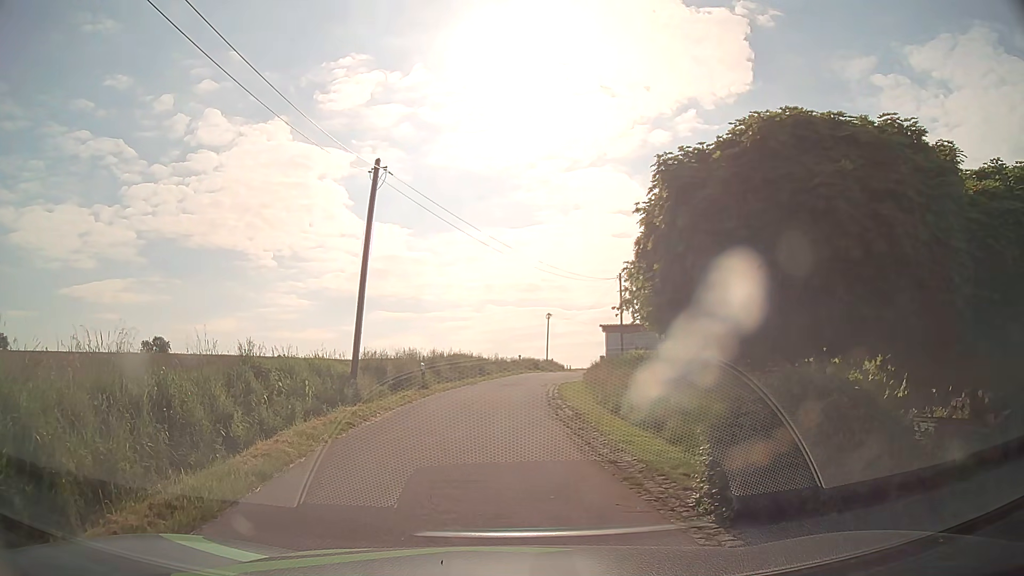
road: unclassified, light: Day
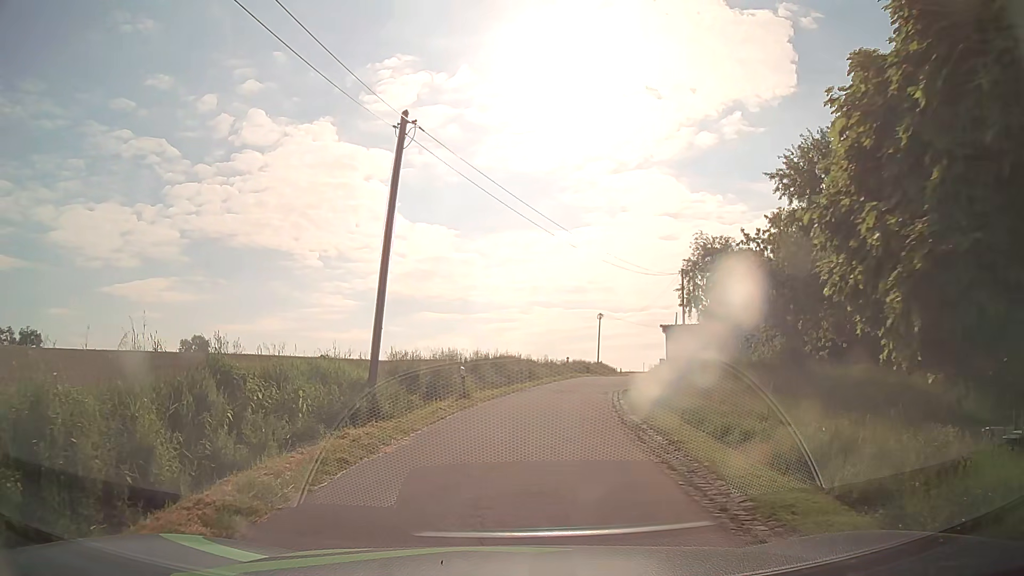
(-0.2, +4.4) m; -4°
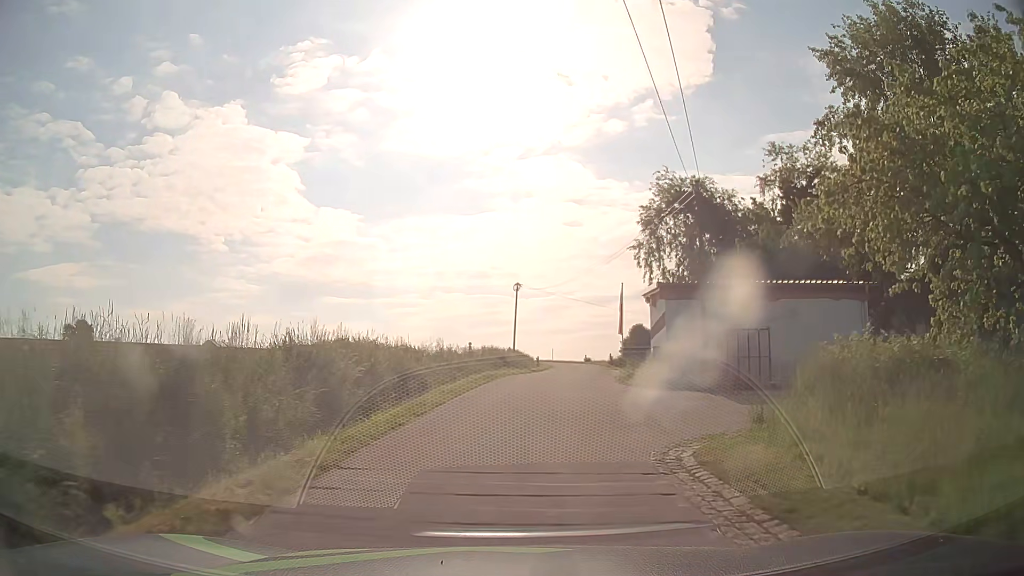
(+1.1, +20.9) m; +8°
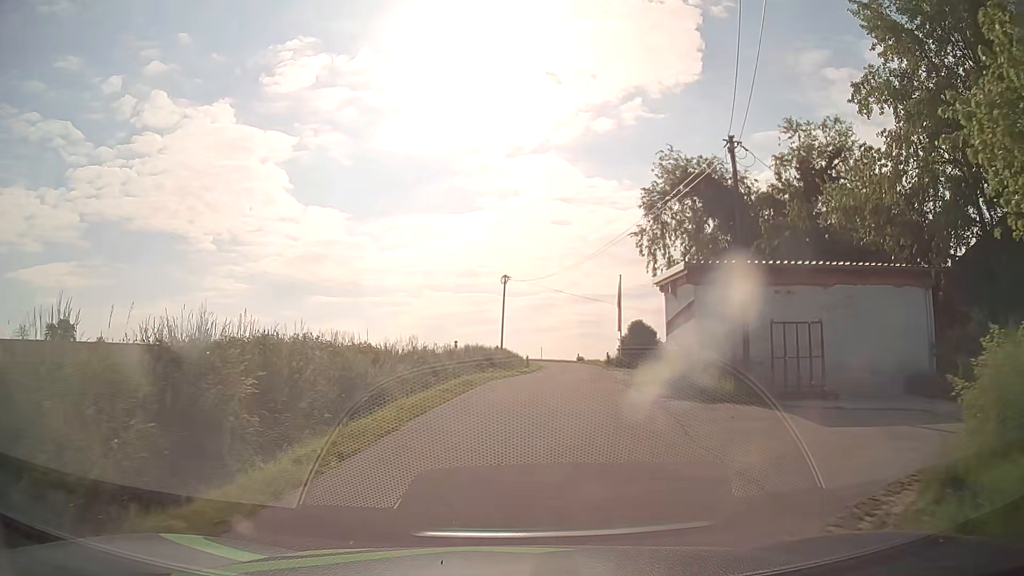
(0.0, +5.0) m; +1°
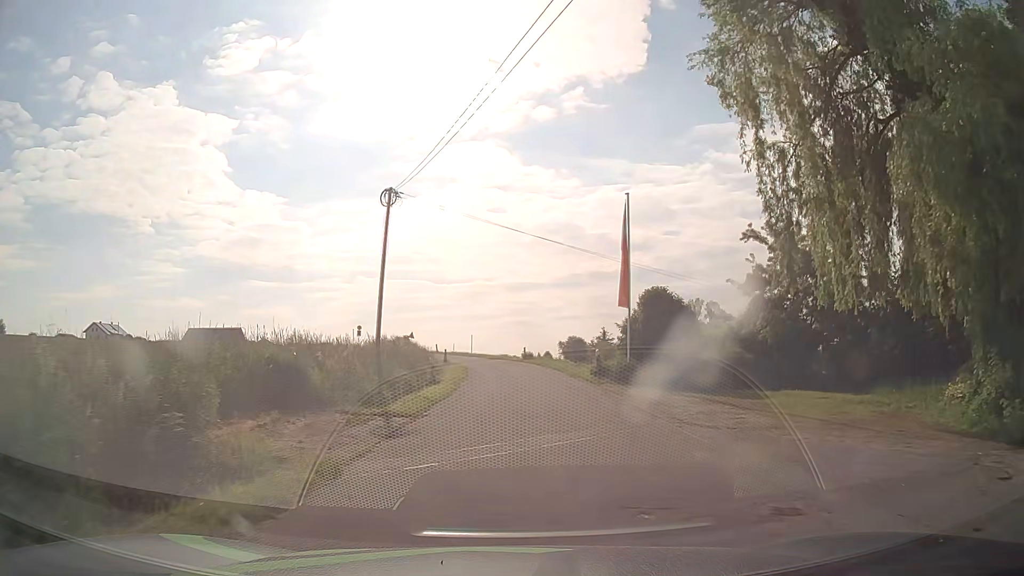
(+1.5, +26.6) m; +5°
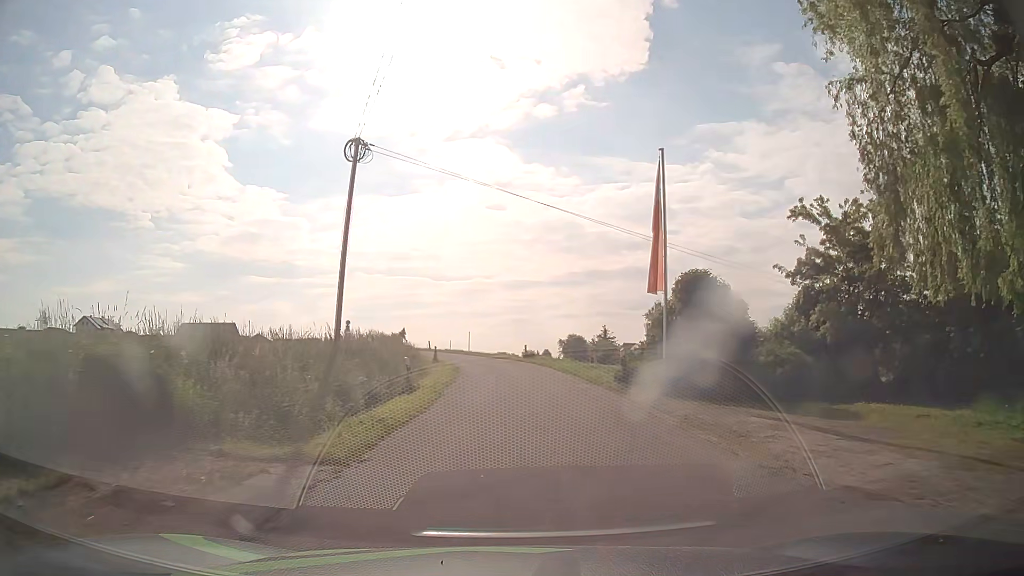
(0.0, +5.8) m; +1°
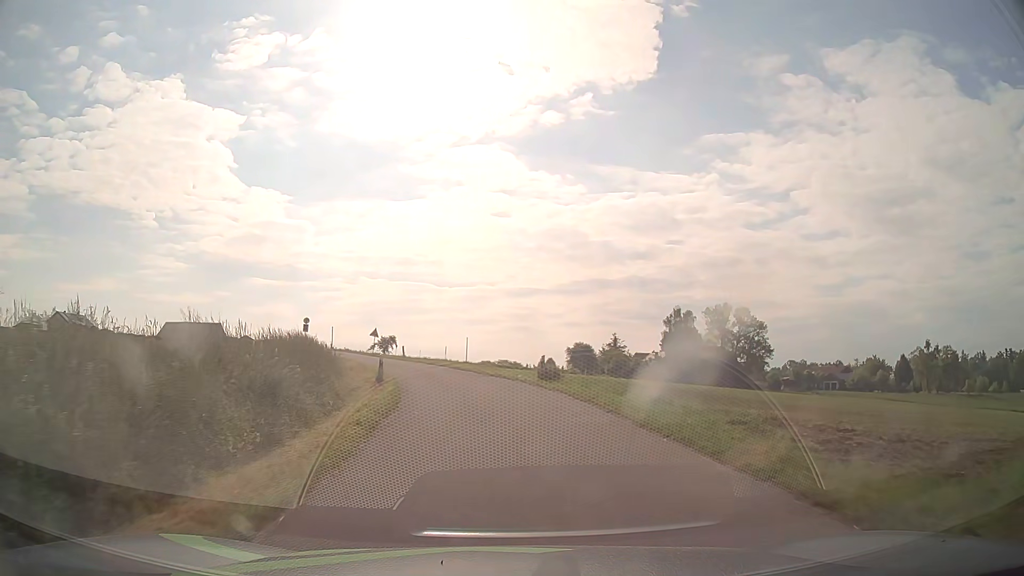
(0.0, +18.5) m; 0°
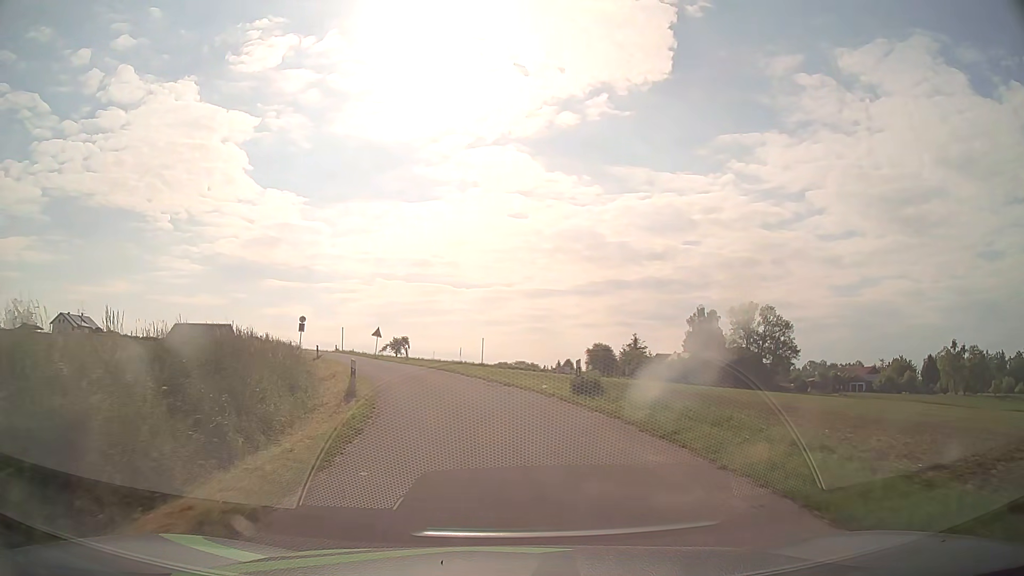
(-0.1, +6.5) m; -1°
(0, +10) (-2, +20) (-4, +30) (-7, +39) (-11, +49) (-14, +58) (-18, +67) (-21, +77) (-24, +86) (-26, +96) m
